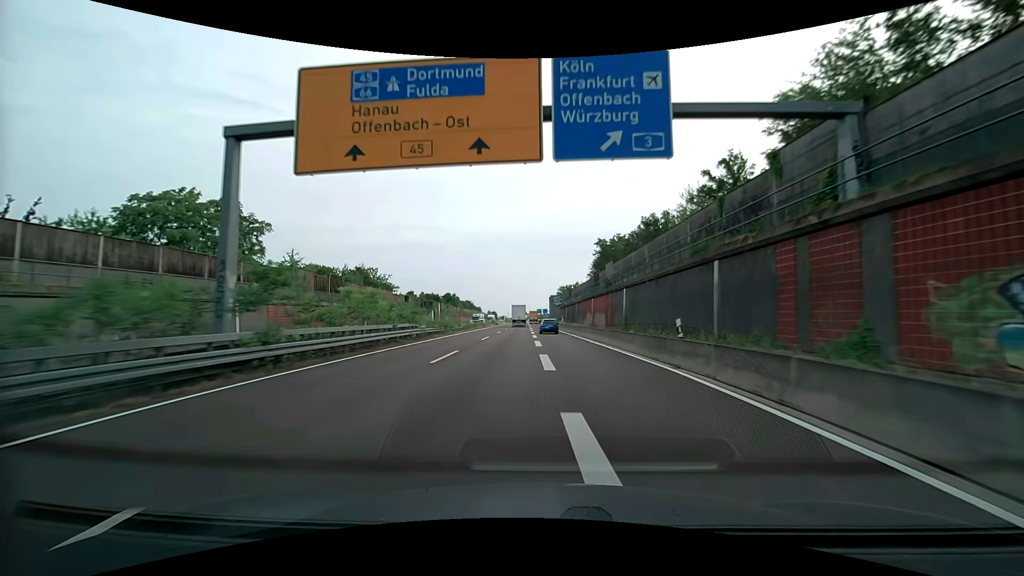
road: trunk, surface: asphalt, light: Day
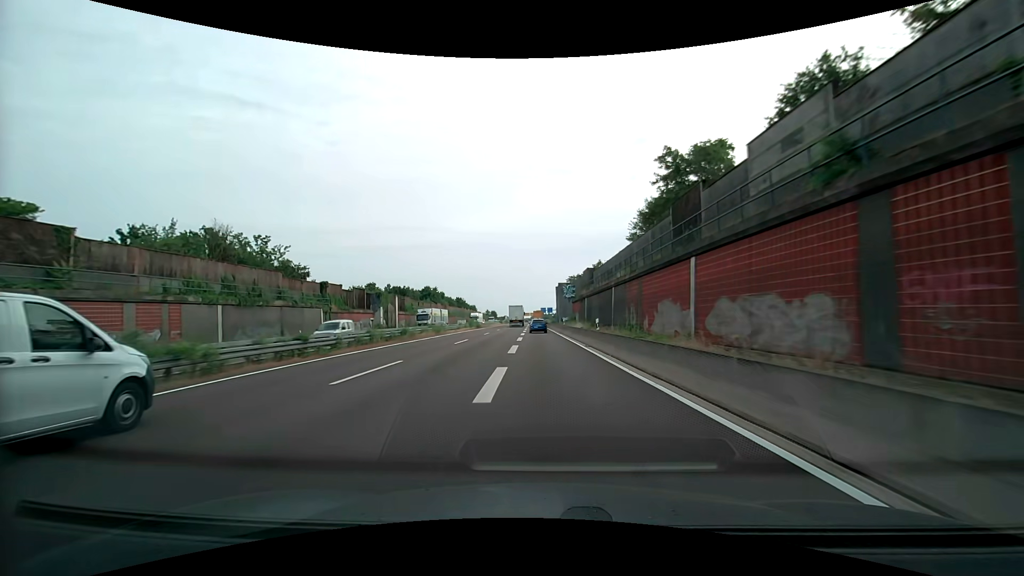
(+0.2, +40.9) m; 0°
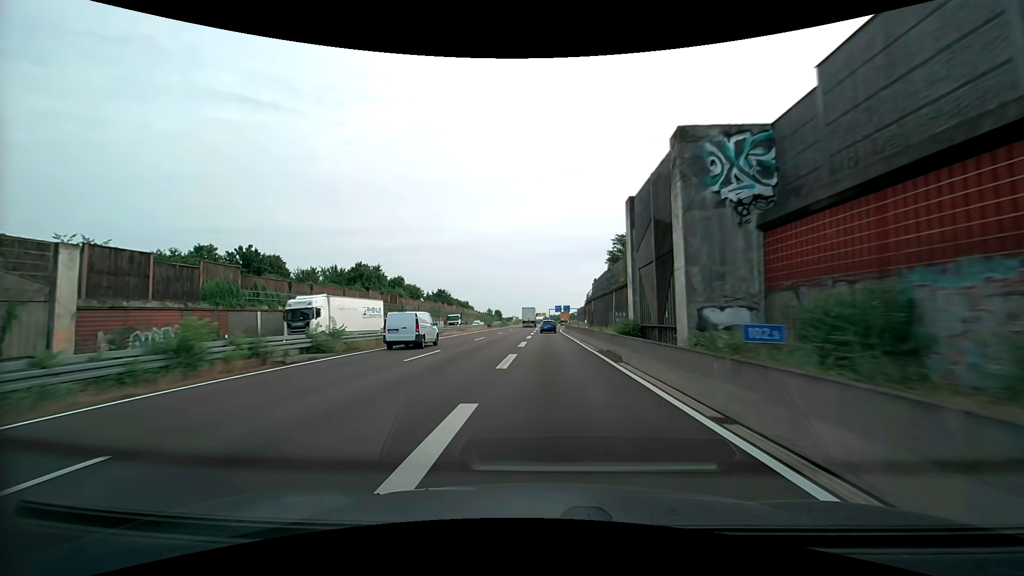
(-1.4, +65.8) m; -2°
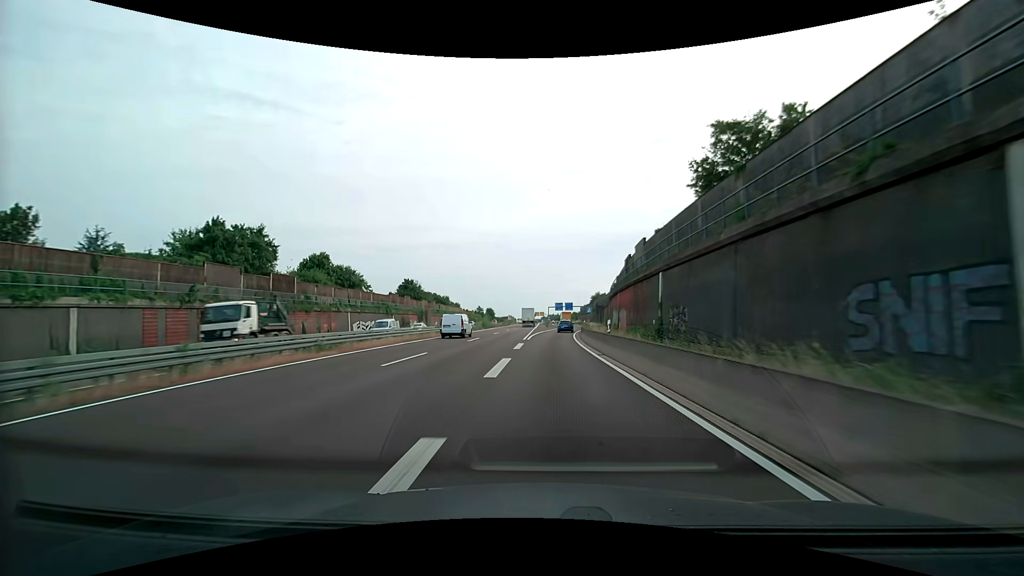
(0.0, +38.1) m; 0°
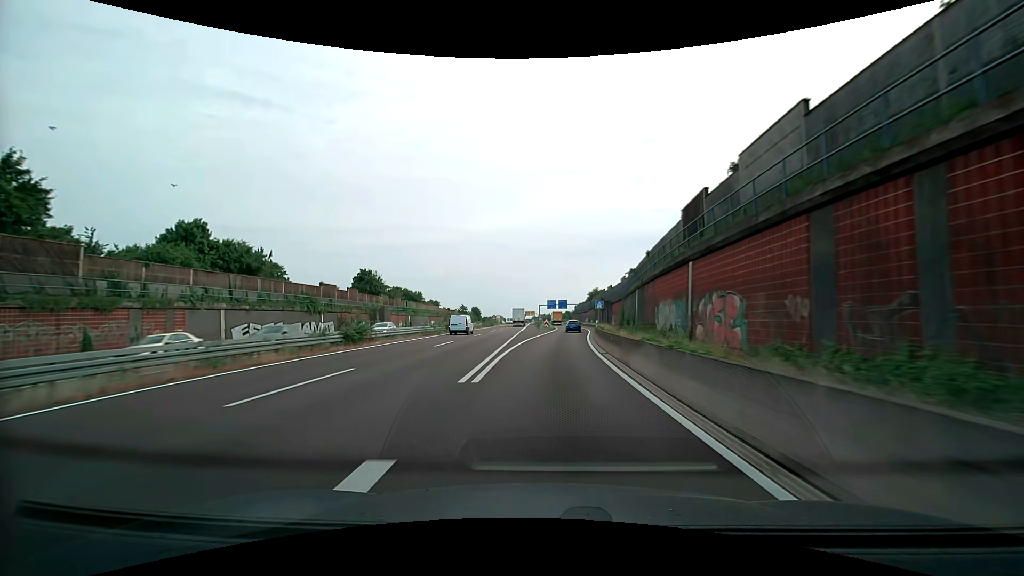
(+0.1, +24.9) m; +1°
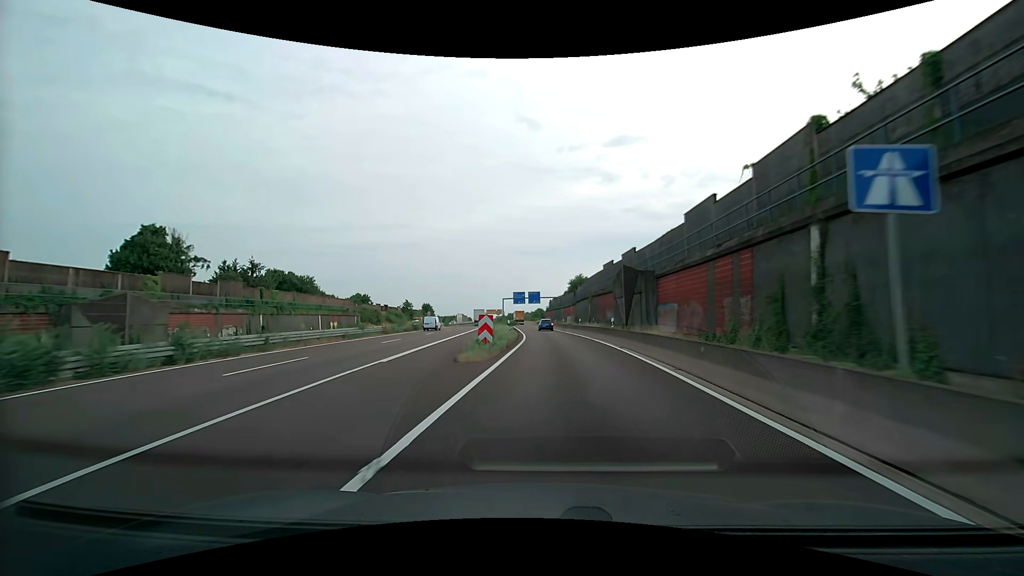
(+1.3, +48.4) m; +3°
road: motorway_link
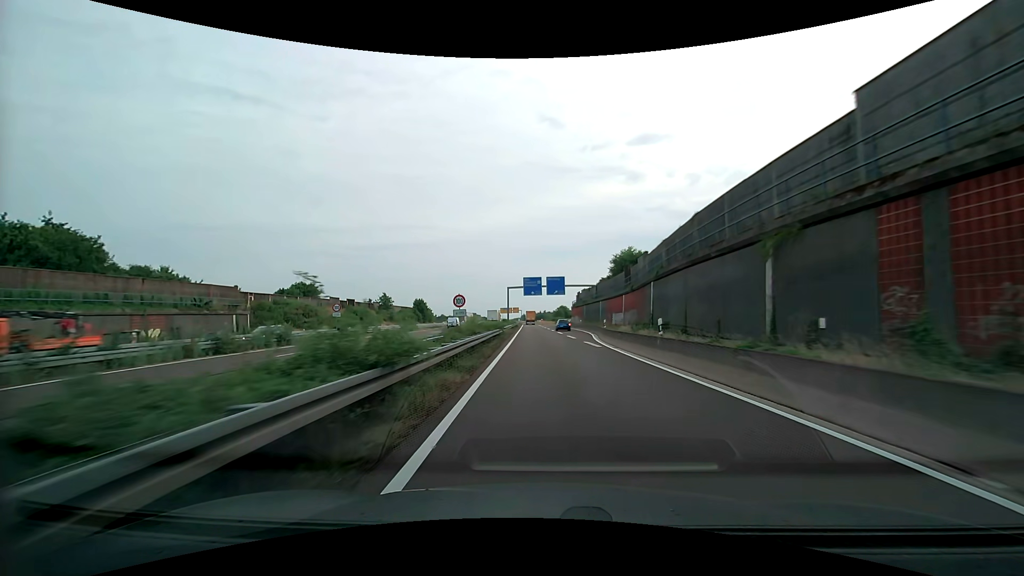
(-0.6, +46.8) m; -2°
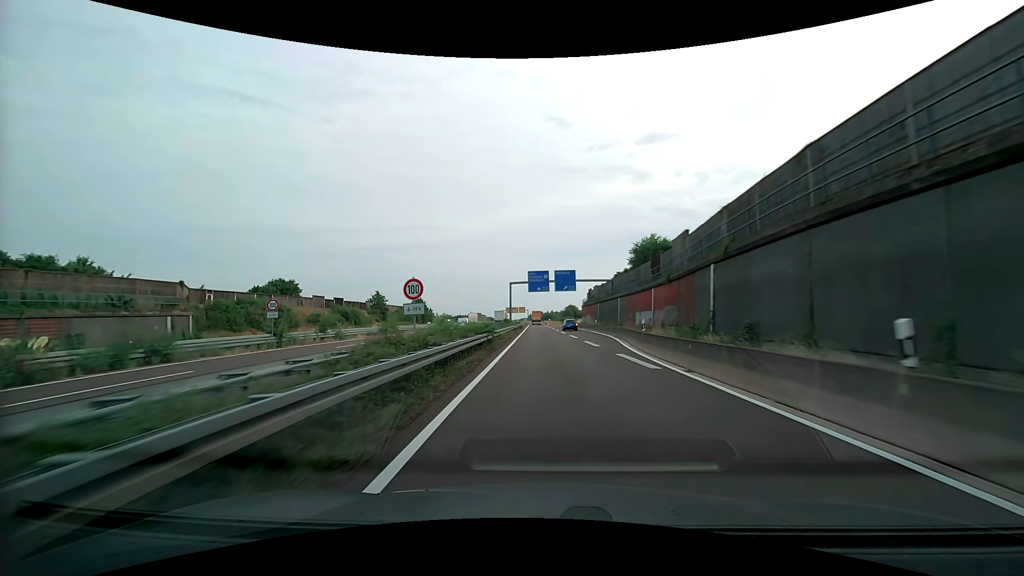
(-0.1, +11.4) m; -1°
(0, +10) (0, +20) (0, +30) (-1, +40) (-1, +50) (-1, +60) (-1, +70) (-1, +80) (-2, +90) (-2, +100) m
